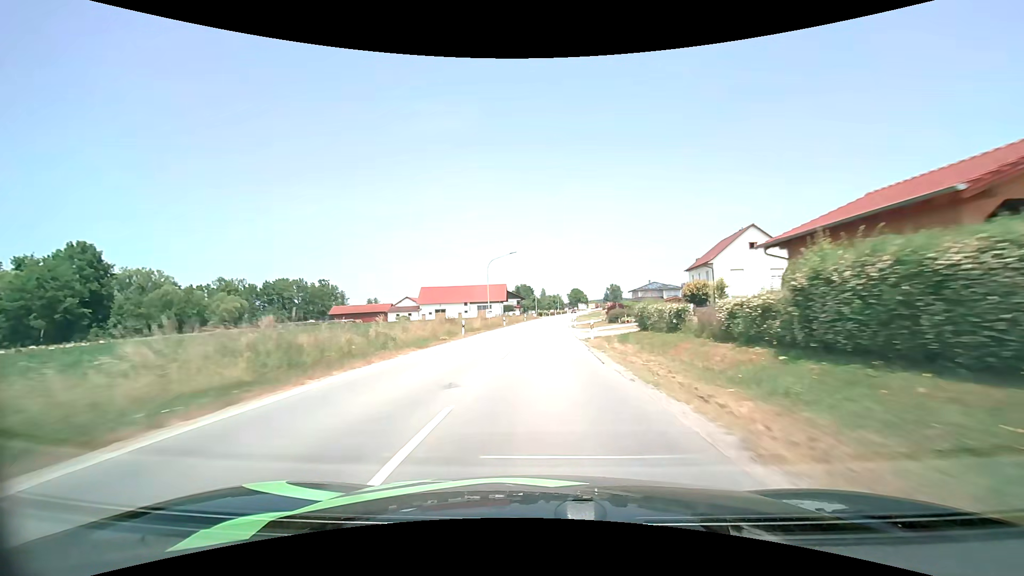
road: secondary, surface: asphalt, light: Day
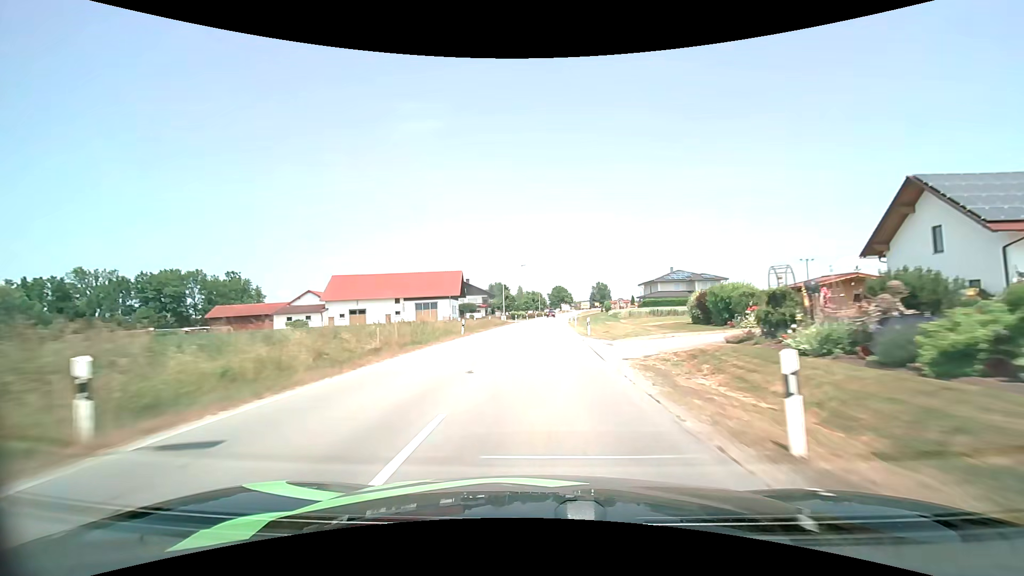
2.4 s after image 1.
(+1.1, +48.6) m; +3°
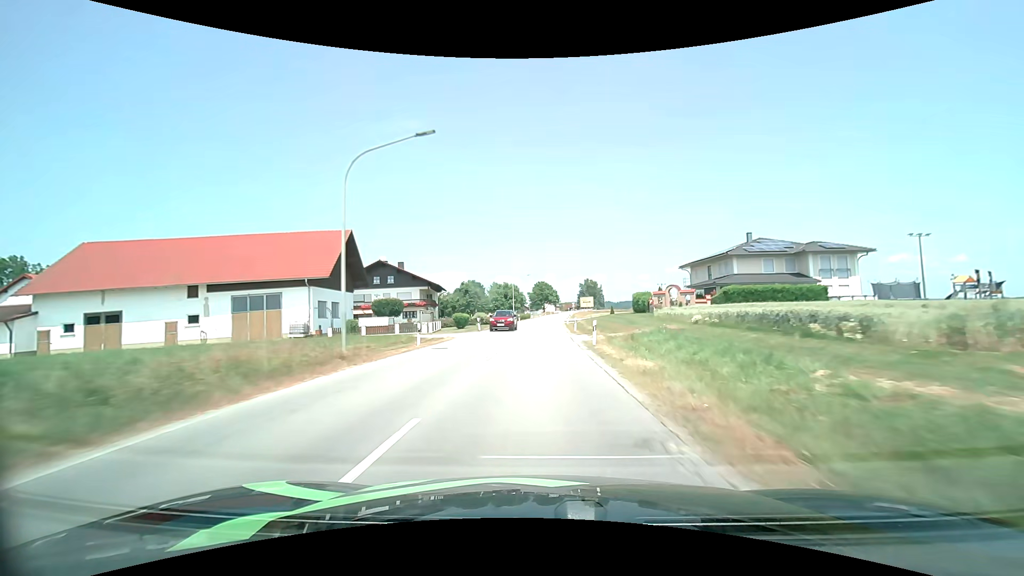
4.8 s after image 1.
(+1.2, +48.1) m; +2°
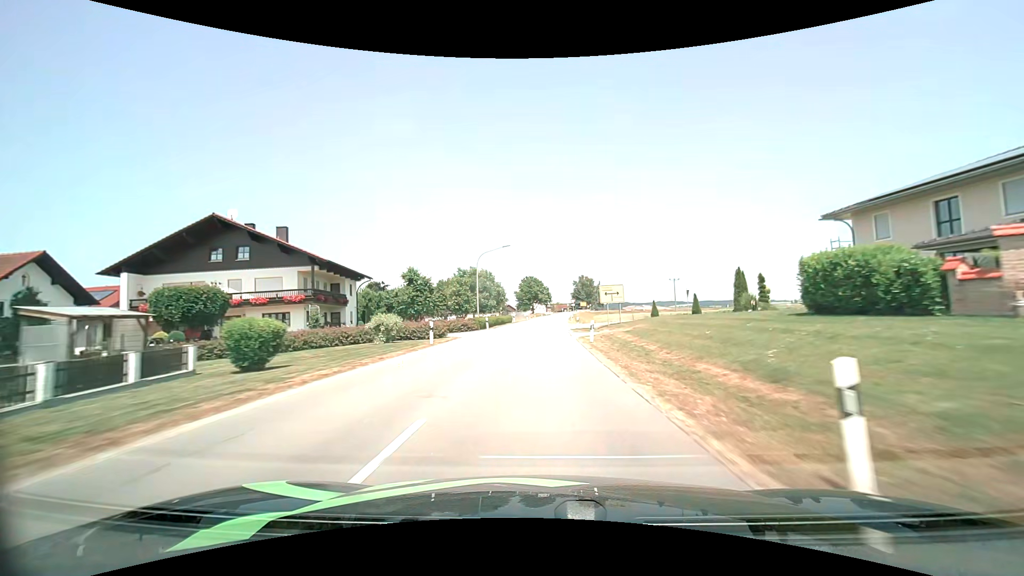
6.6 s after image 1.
(+0.4, +36.2) m; +1°
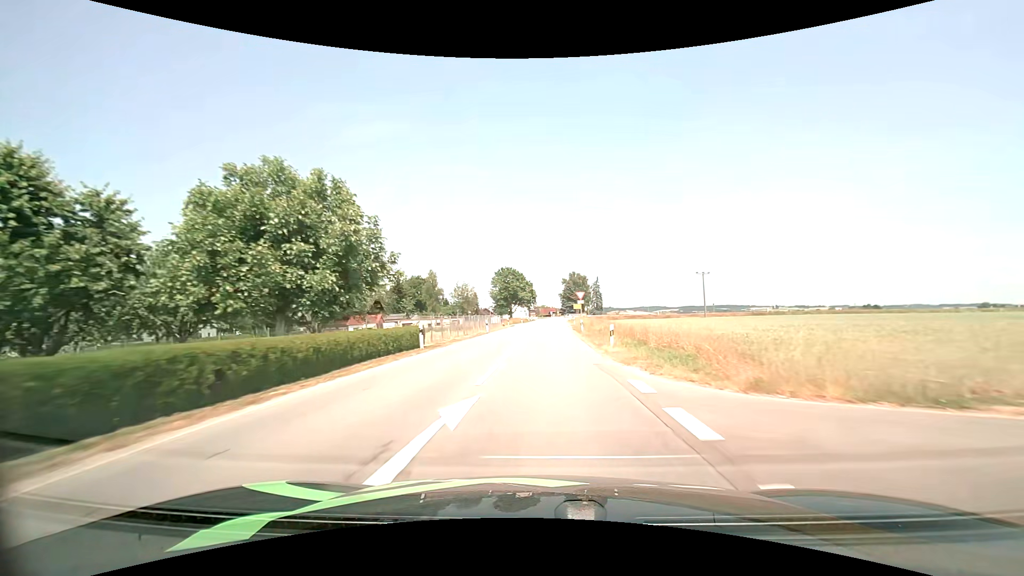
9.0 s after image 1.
(+0.8, +46.8) m; +2°
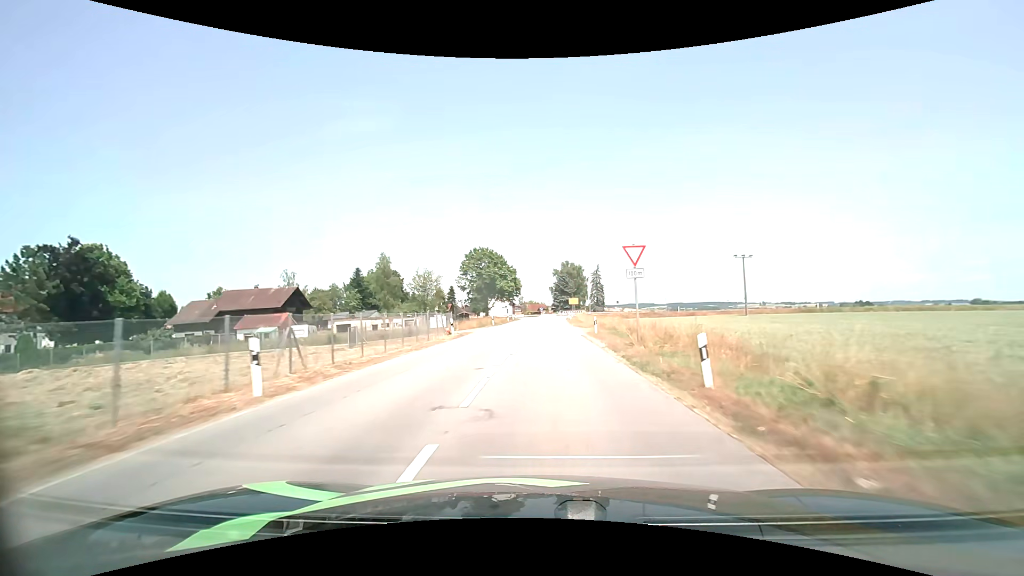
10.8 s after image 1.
(+0.4, +32.0) m; +1°
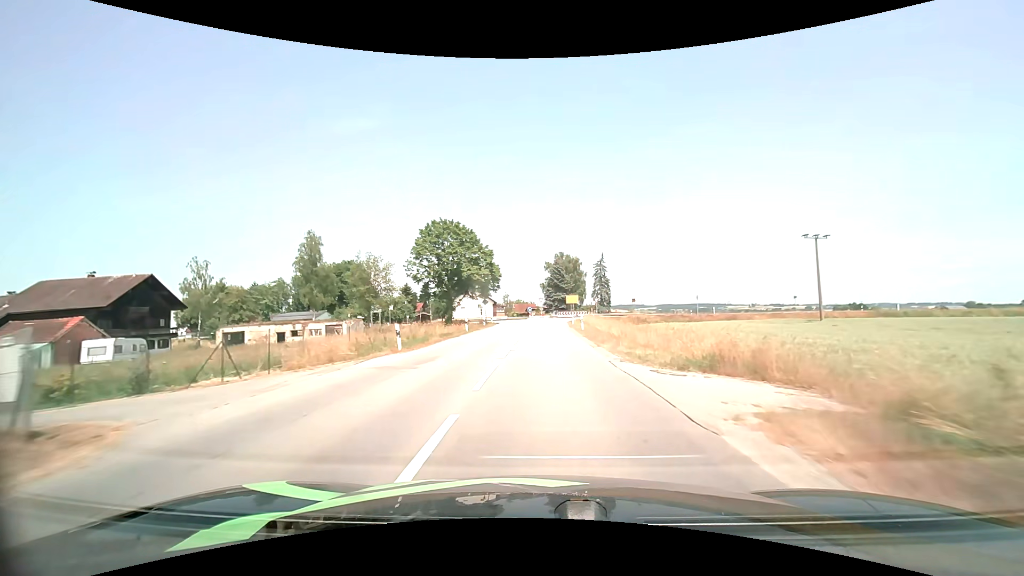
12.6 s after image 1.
(+0.3, +28.2) m; +1°
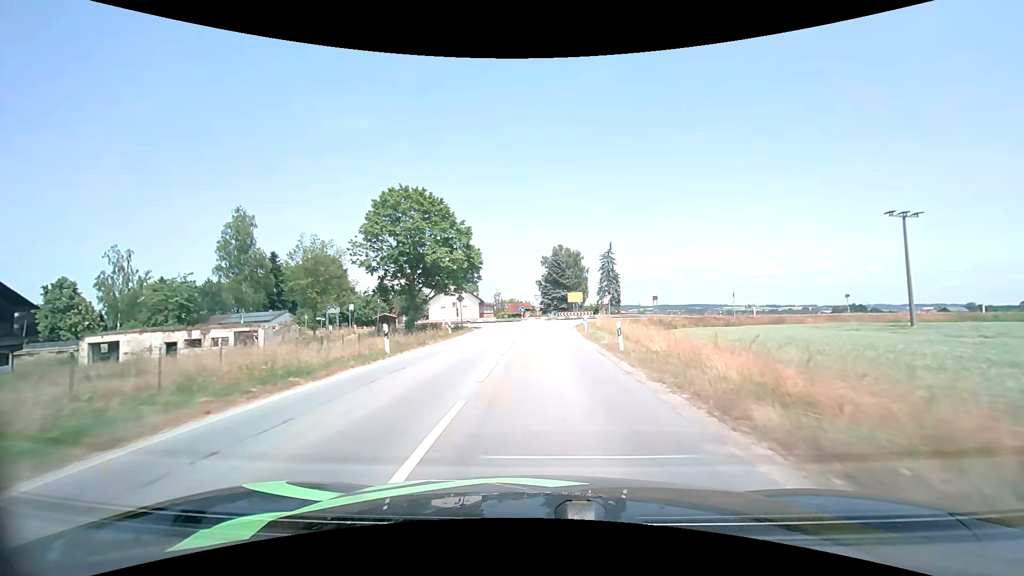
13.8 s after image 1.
(+0.1, +16.6) m; 0°
(0, +10) (0, +20) (0, +30) (0, +40) (+1, +50) (+5, +59) (+12, +66) (+22, +69) (+31, +70) (+41, +72) m
